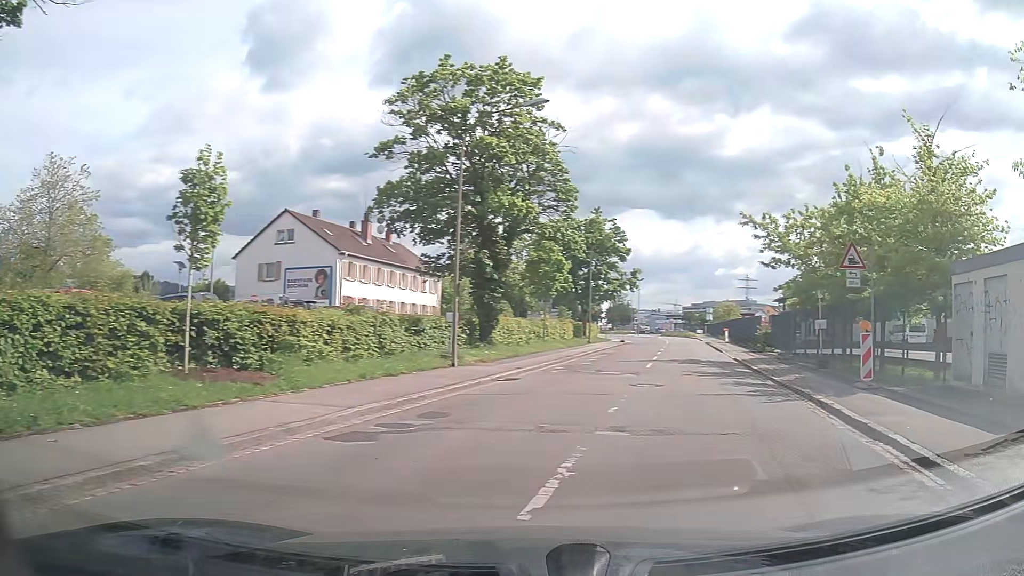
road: unclassified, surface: asphalt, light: Day
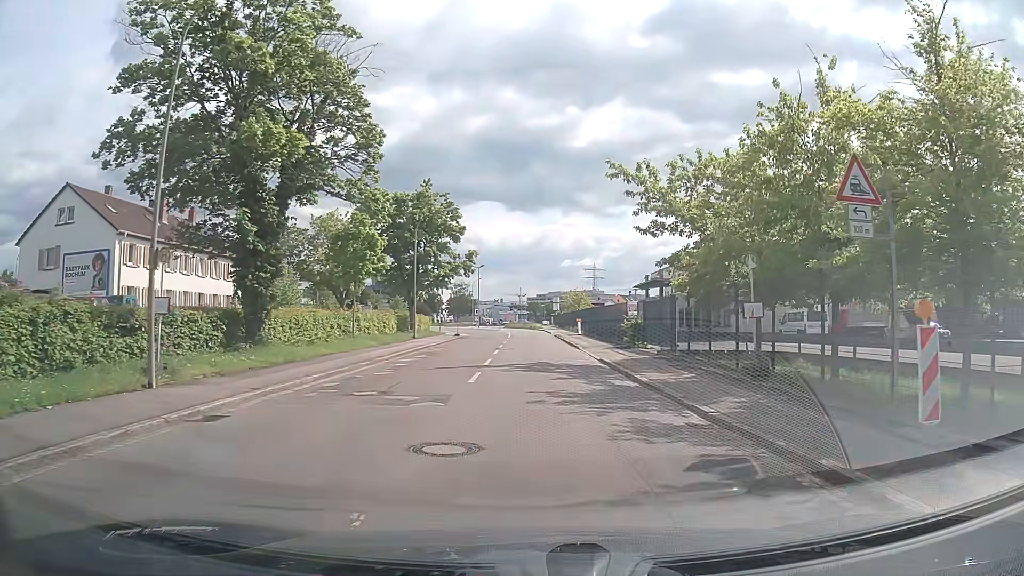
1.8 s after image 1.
(+1.2, +9.1) m; +11°
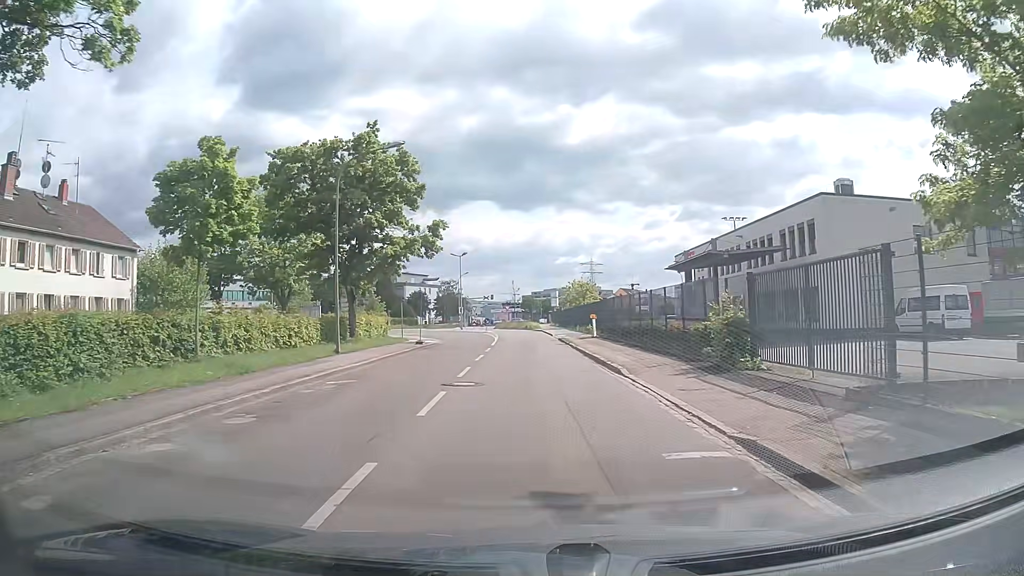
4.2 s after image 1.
(-0.1, +17.0) m; 0°
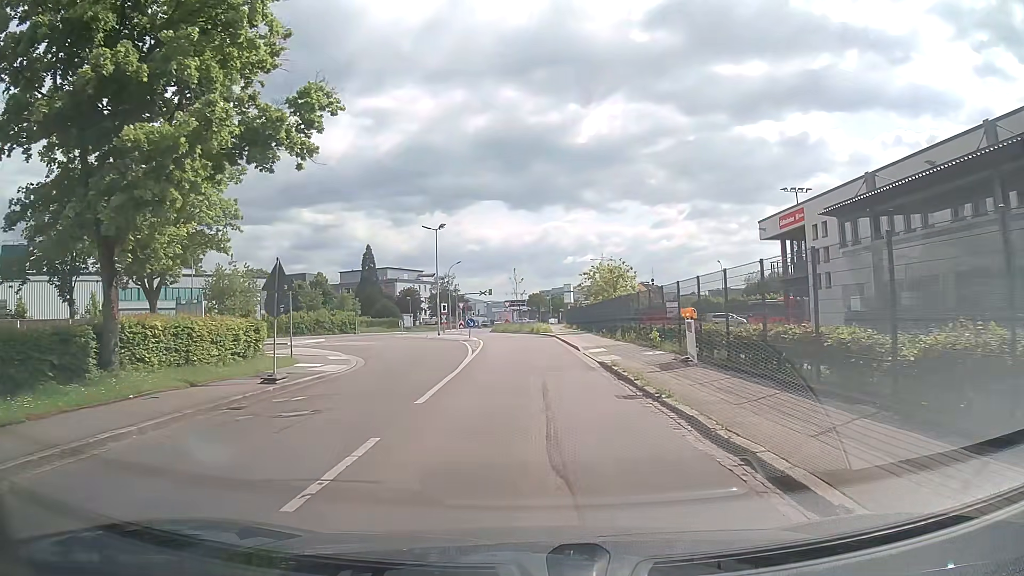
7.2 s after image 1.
(+0.1, +23.0) m; -1°
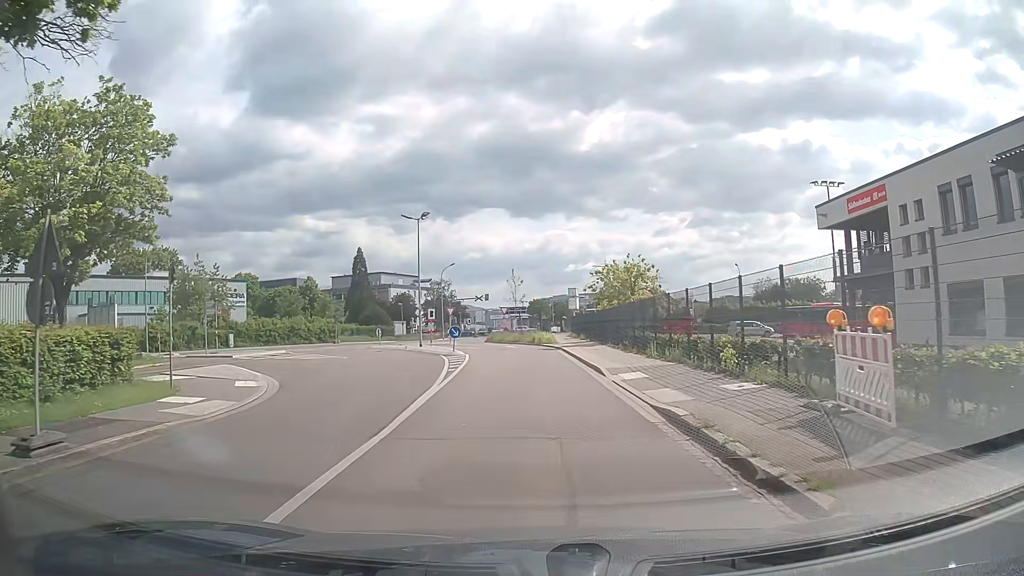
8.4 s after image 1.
(0.0, +8.8) m; 0°
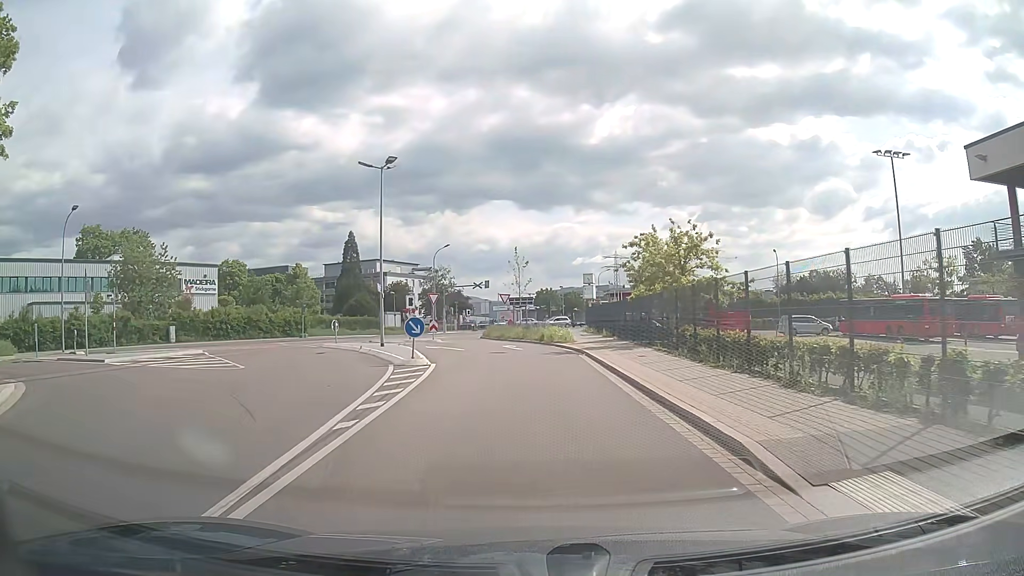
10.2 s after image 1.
(-0.1, +12.7) m; 0°
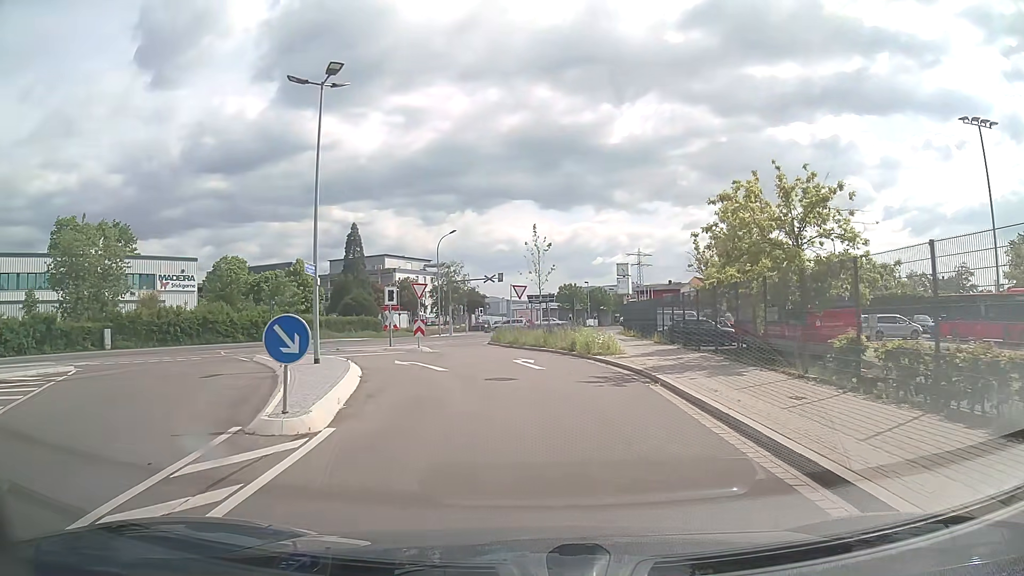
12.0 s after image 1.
(-0.2, +11.7) m; -2°
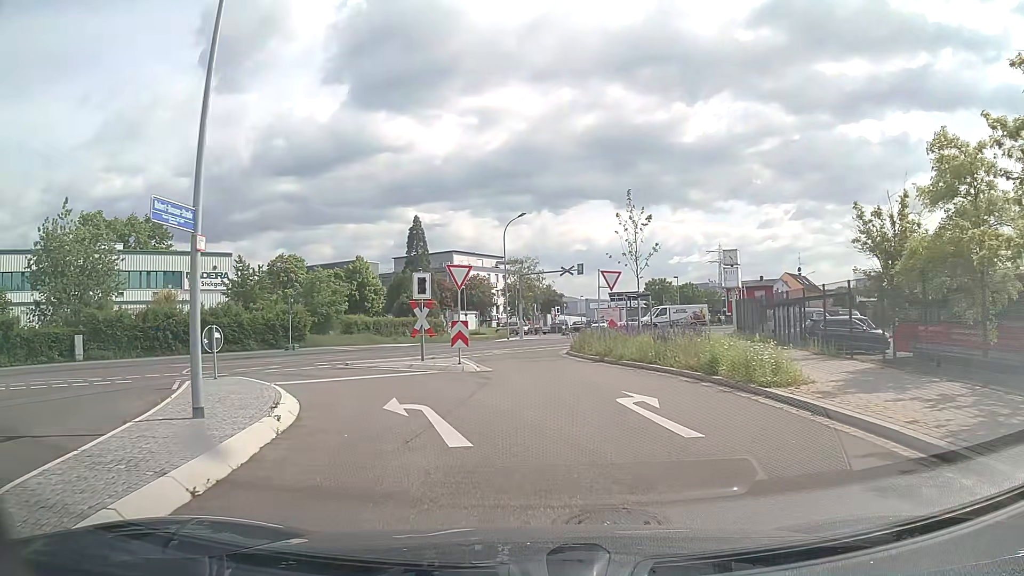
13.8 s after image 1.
(-0.4, +10.4) m; -6°
(-1, +10) (-6, +18) (-15, +21) (-24, +16) (-31, +9) (-37, +1) (-43, -7) (-49, -15) (-55, -23) (-61, -31) m
